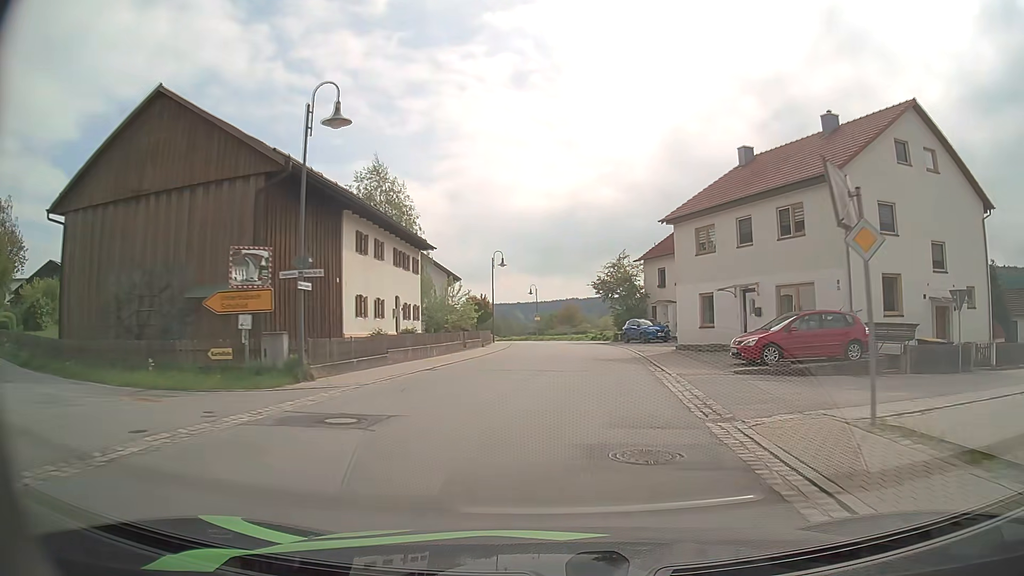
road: secondary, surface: asphalt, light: Day
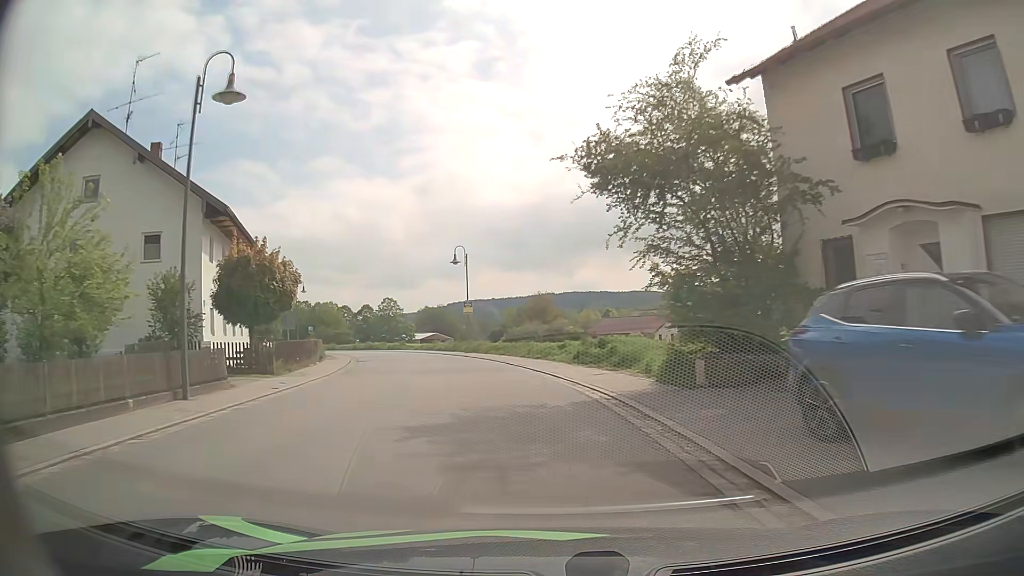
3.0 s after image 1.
(+2.5, +40.0) m; +2°
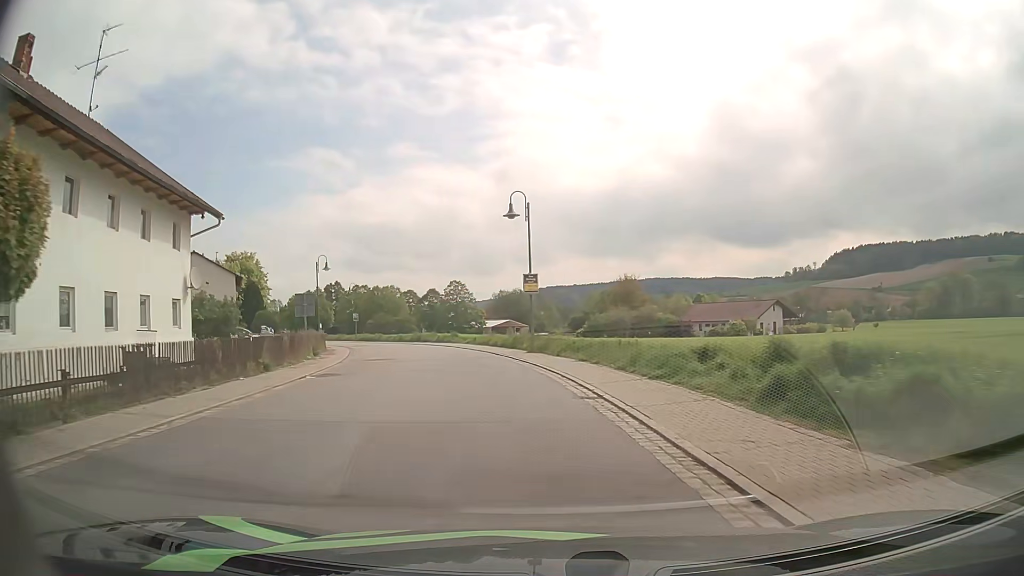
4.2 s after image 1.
(-0.8, +15.1) m; -7°
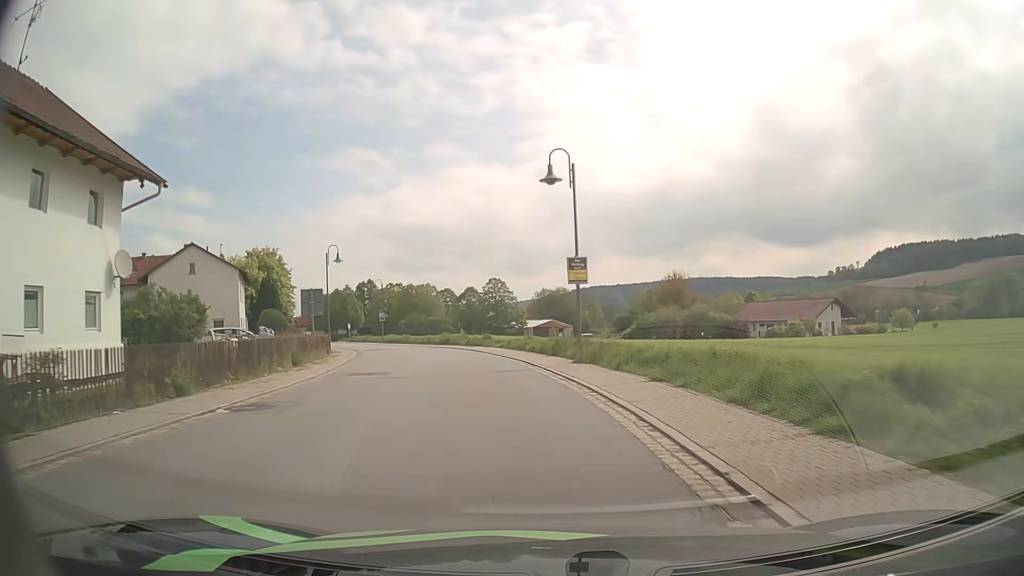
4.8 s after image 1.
(-0.2, +7.4) m; -4°
